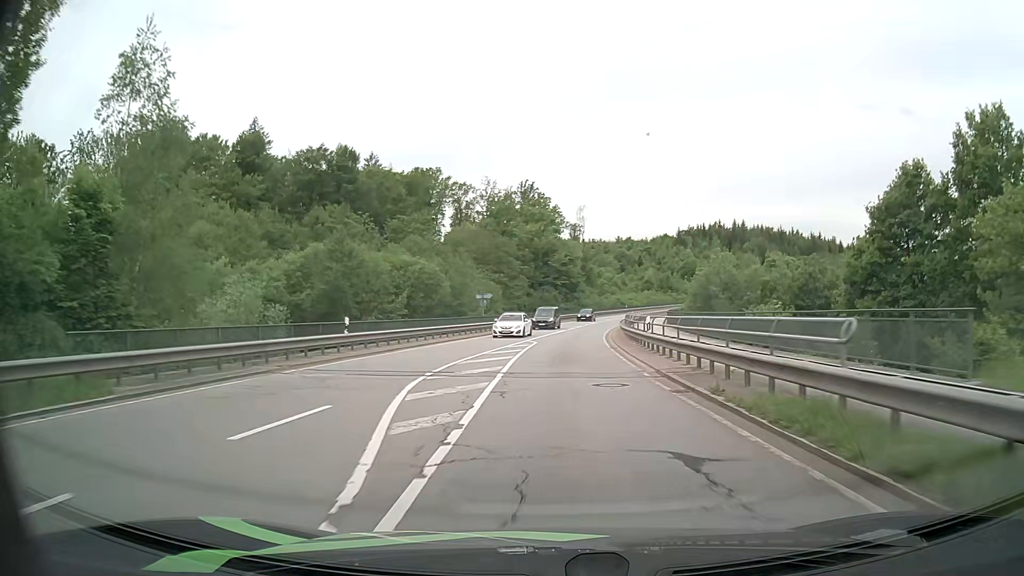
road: secondary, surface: asphalt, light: Day
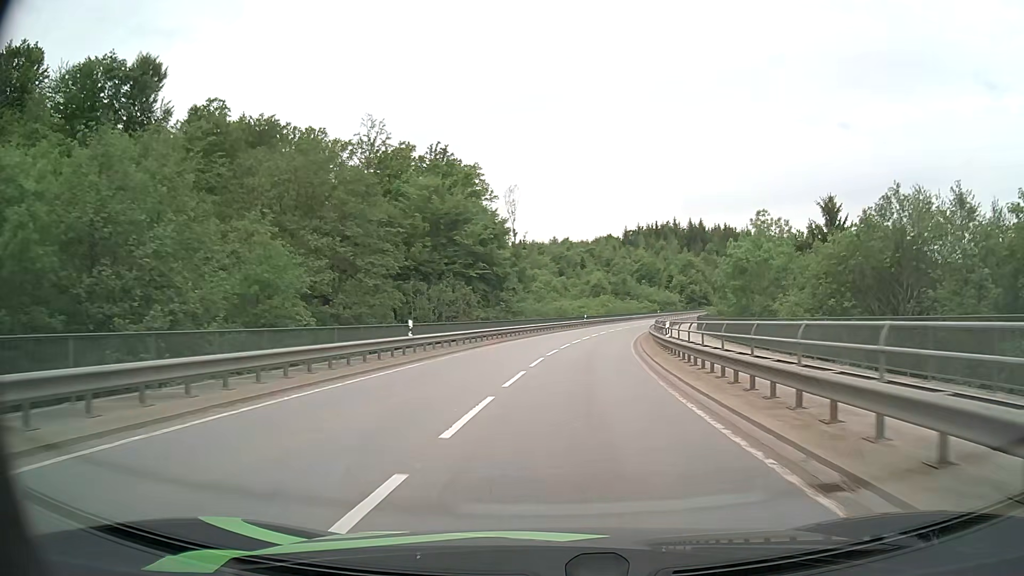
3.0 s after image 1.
(+1.8, +46.9) m; +6°
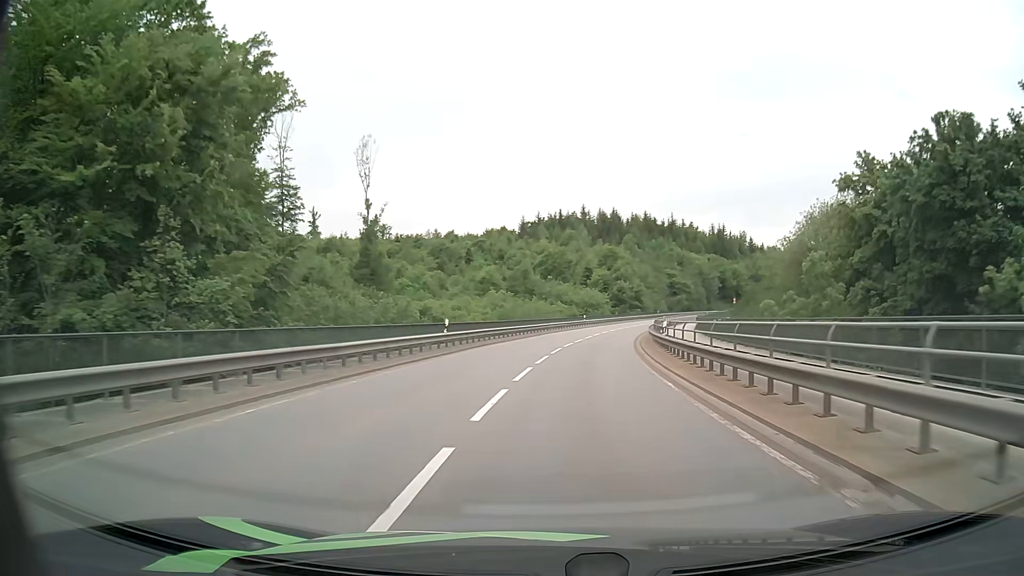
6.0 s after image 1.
(+3.5, +46.5) m; +9°
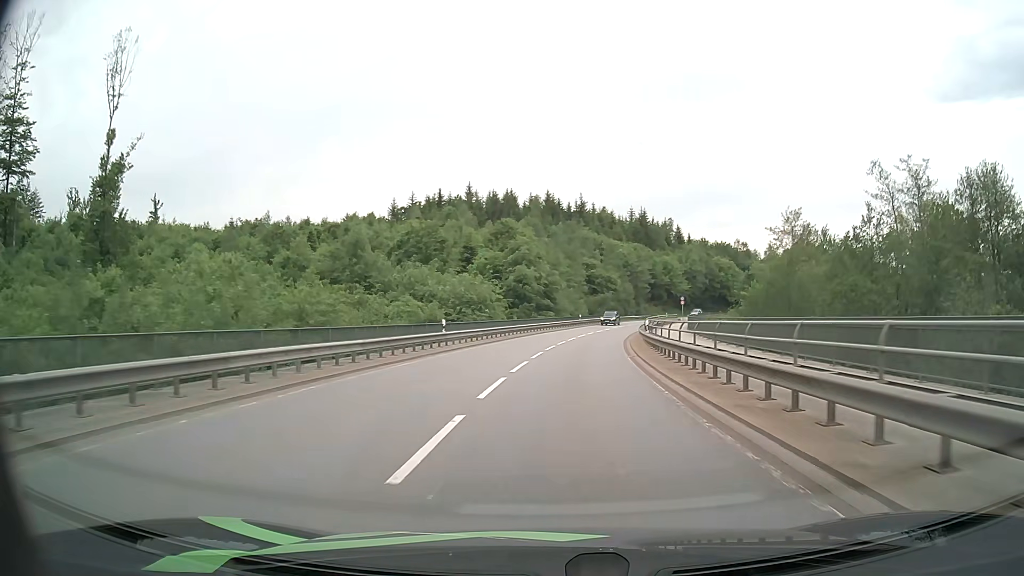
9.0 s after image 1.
(+3.9, +45.2) m; +10°
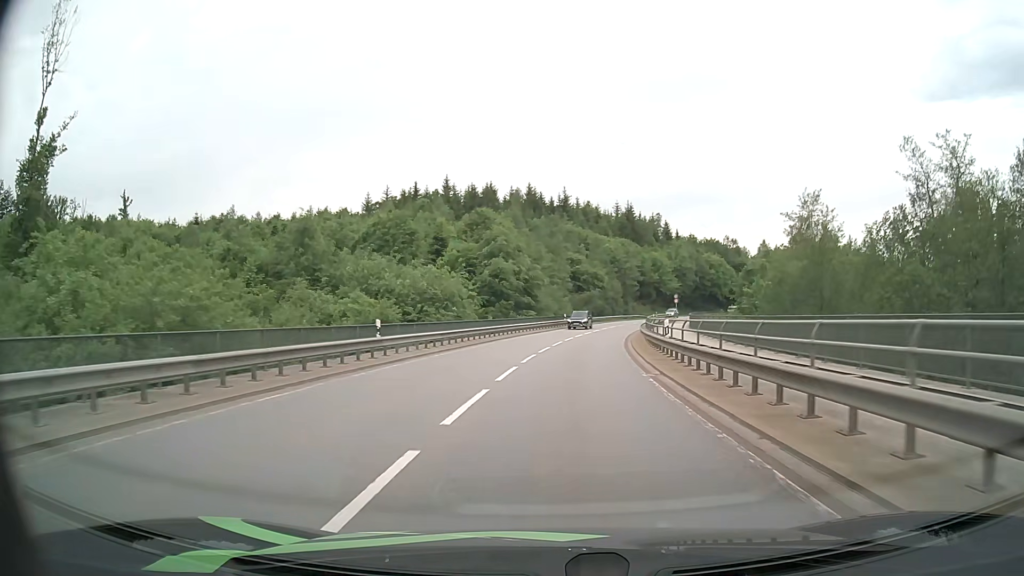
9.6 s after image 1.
(+0.1, +8.8) m; +1°
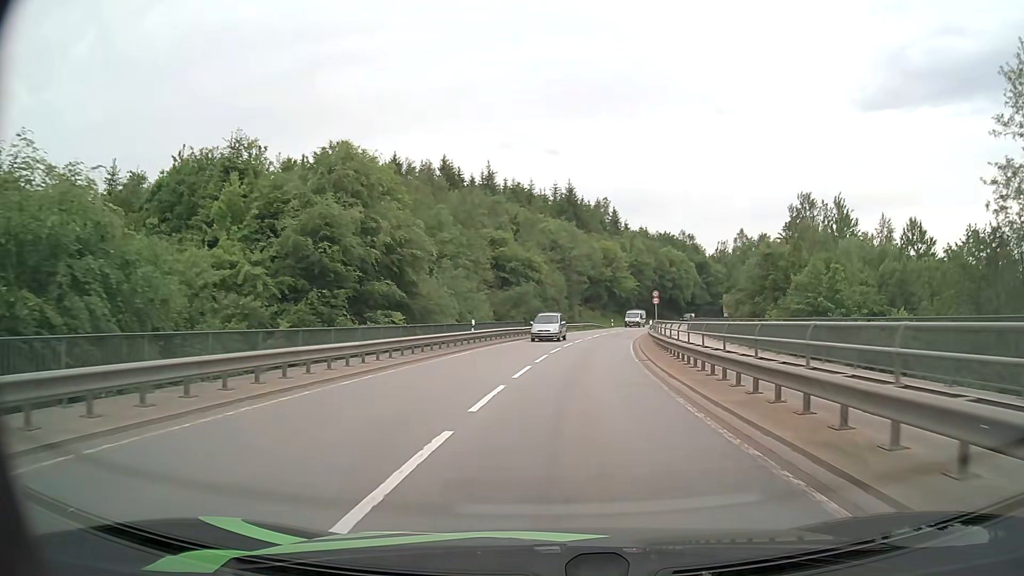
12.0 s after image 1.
(+1.8, +34.5) m; +6°
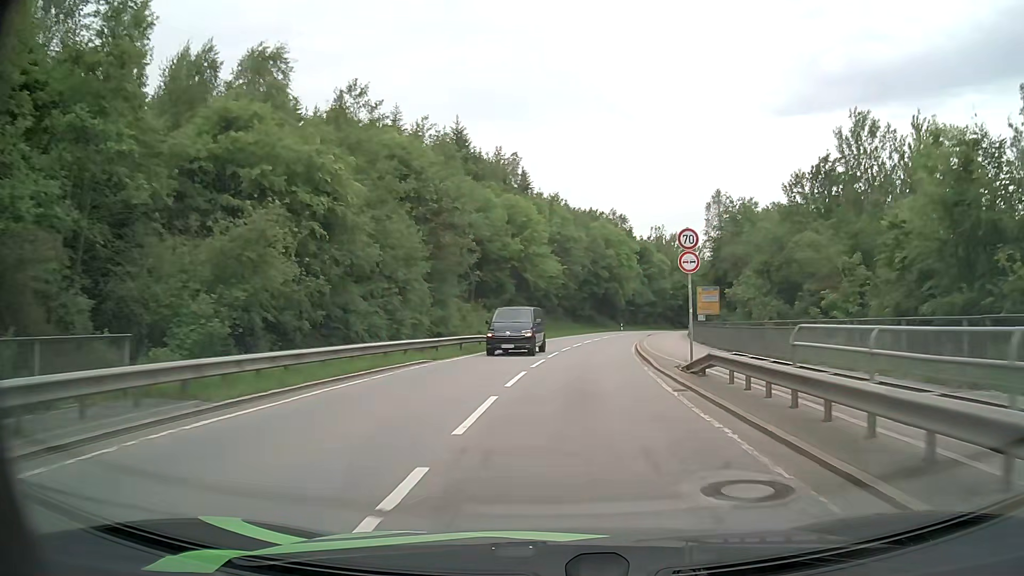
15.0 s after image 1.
(+3.3, +43.7) m; +8°
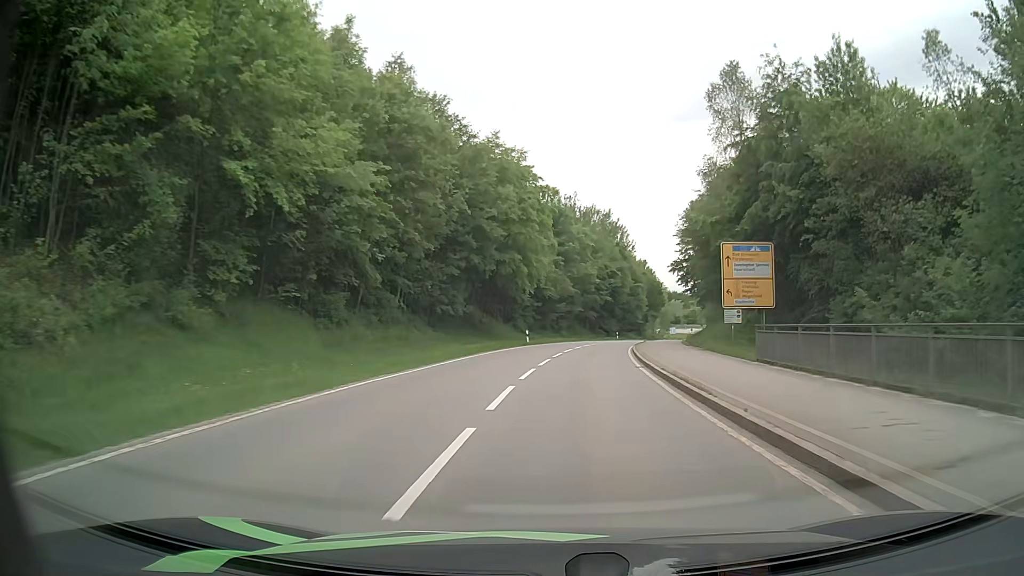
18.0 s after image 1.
(+3.5, +45.1) m; +9°
(0, +10) (+1, +20) (+2, +30) (+3, +40) (+4, +50) (+6, +60) (+8, +69) (+10, +79) (+13, +89) (+16, +98) m
